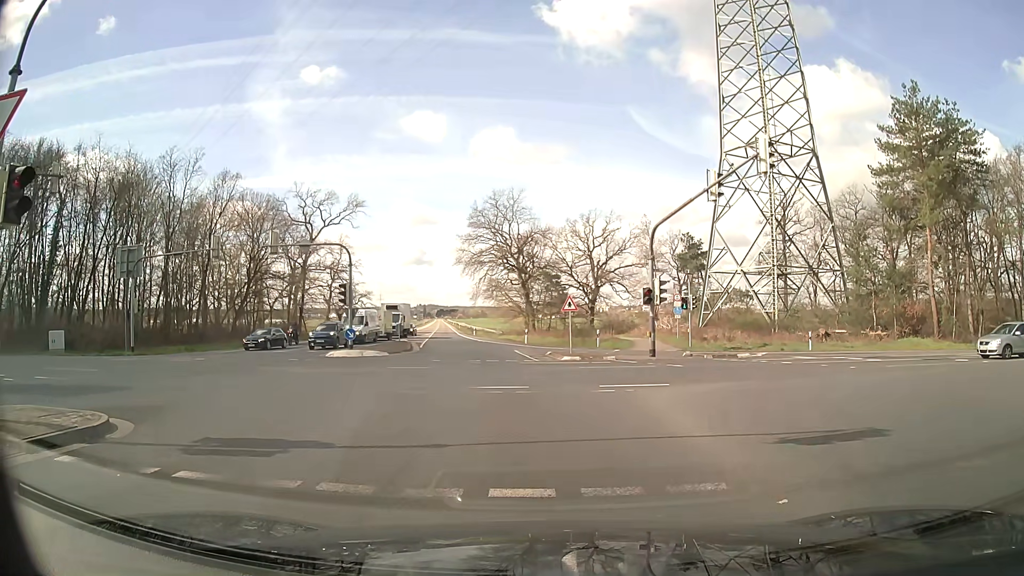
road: secondary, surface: asphalt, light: Day
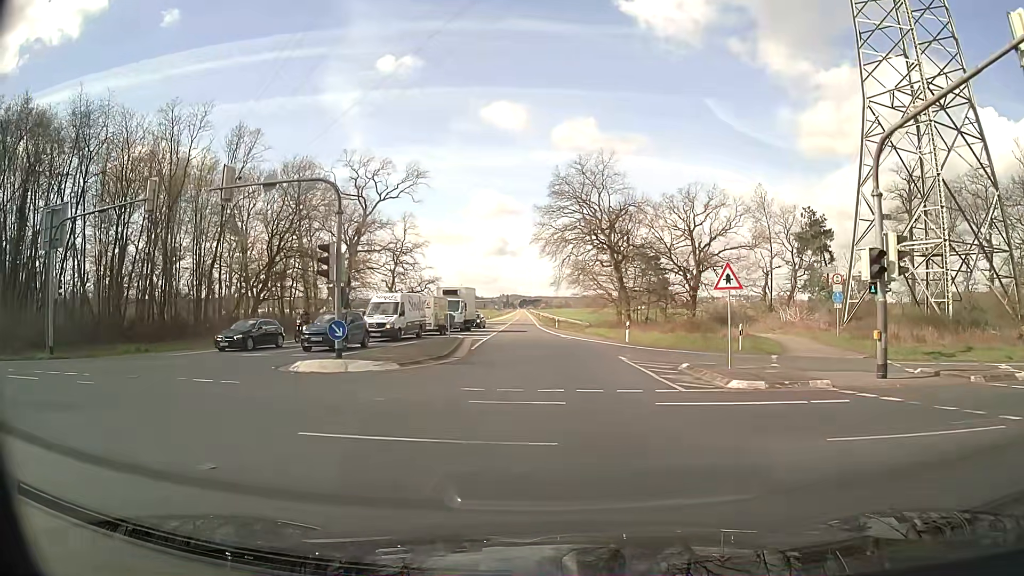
(-1.3, +15.6) m; -8°
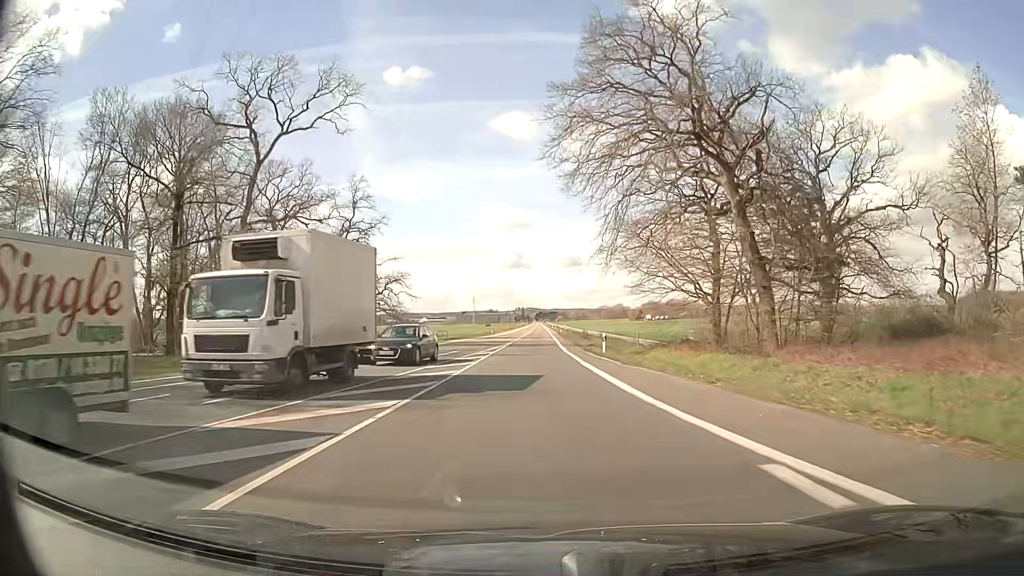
(-0.7, +40.4) m; -2°
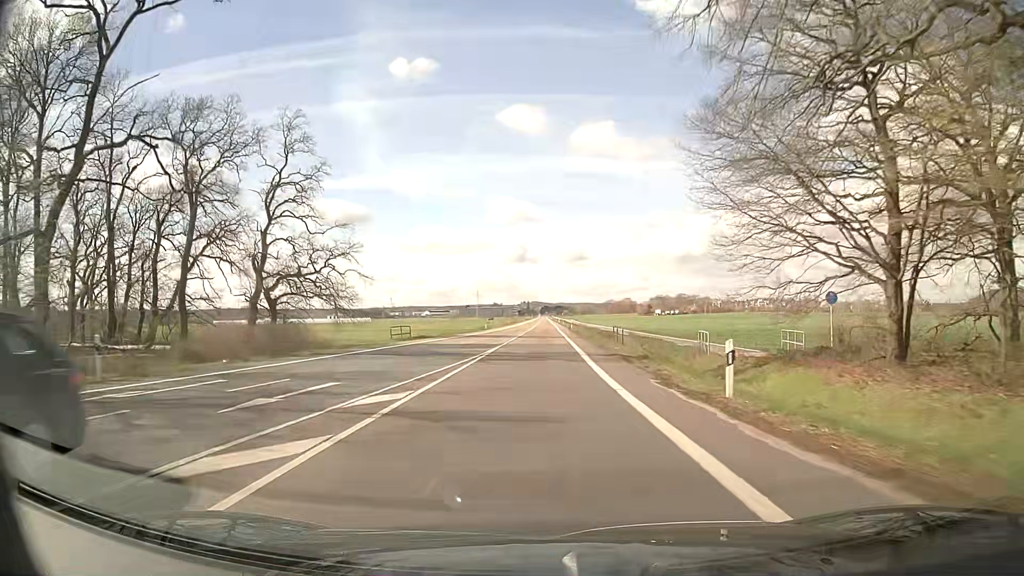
(-0.1, +22.4) m; 0°
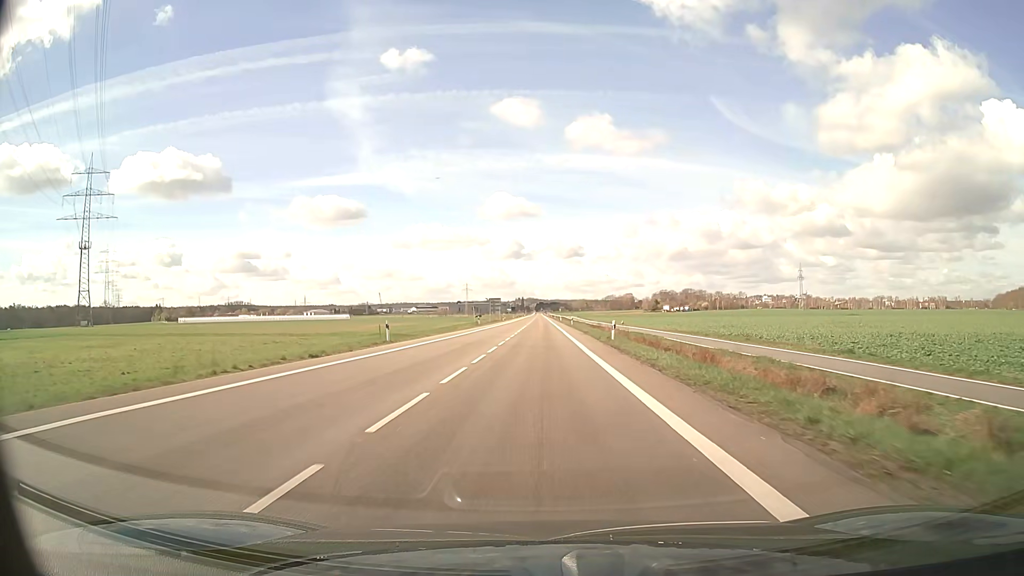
(+0.2, +56.8) m; +1°
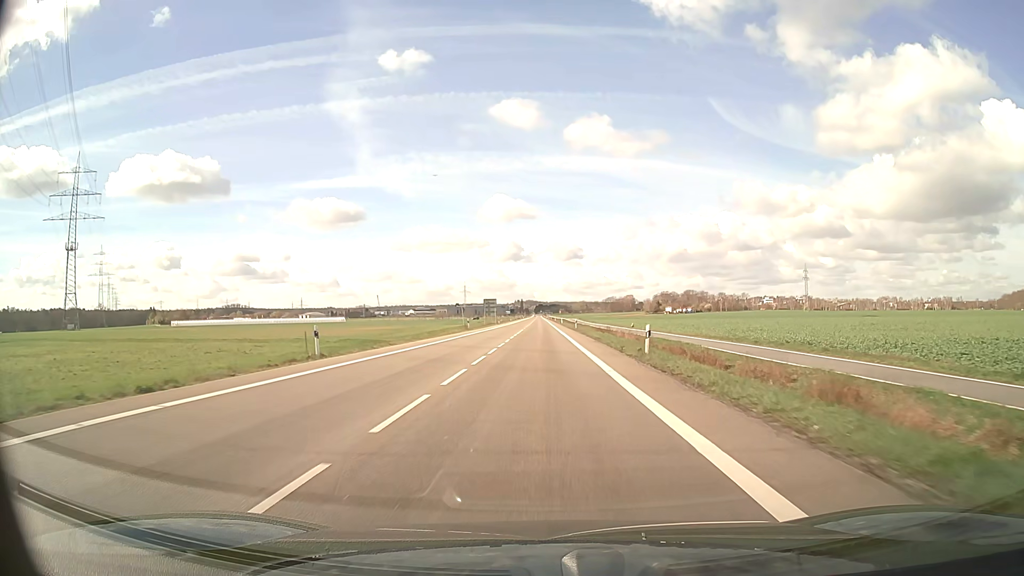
(0.0, +11.3) m; 0°
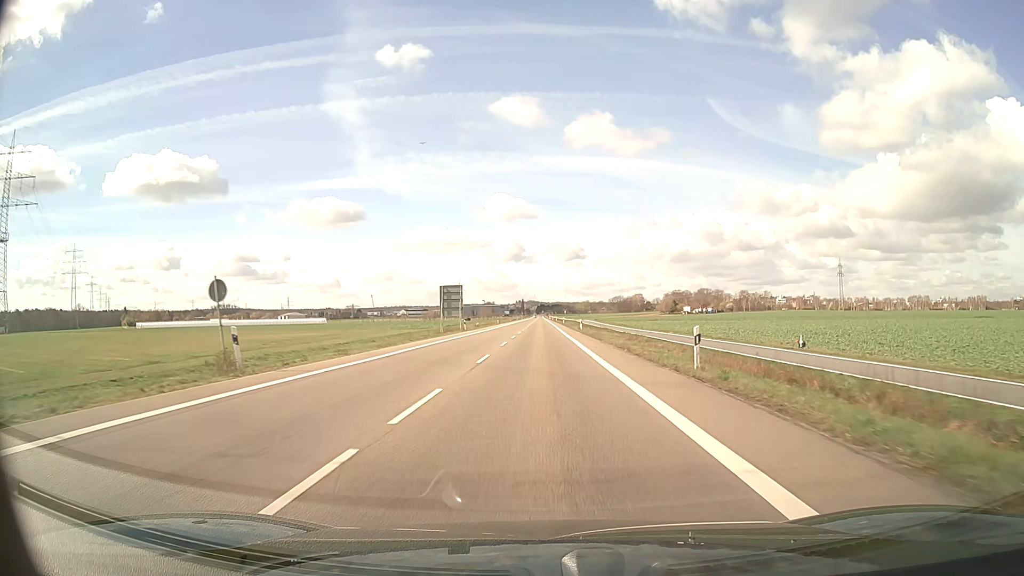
(-0.1, +56.4) m; 0°
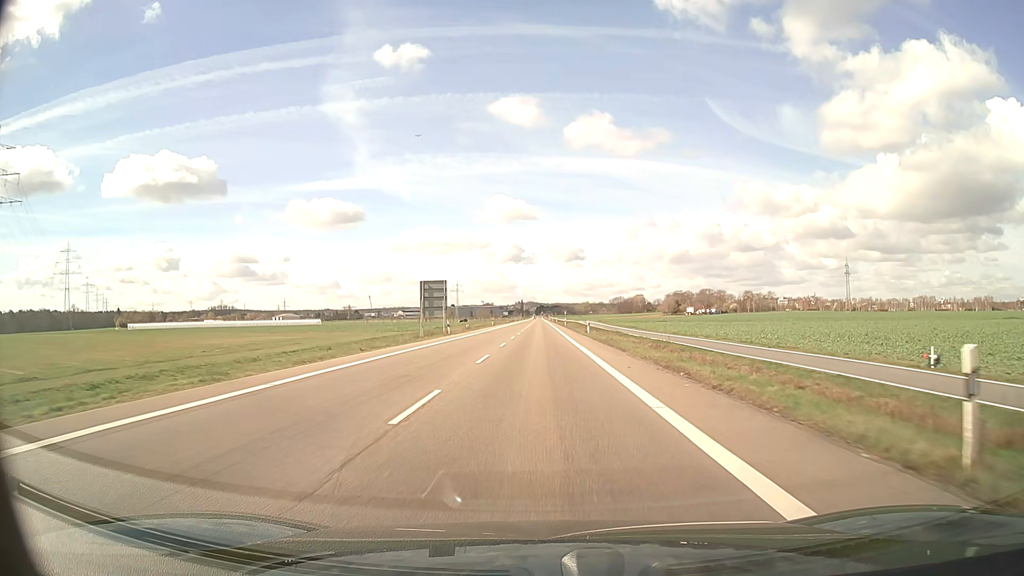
(0.0, +11.2) m; 0°
(0, +10) (0, +20) (0, +30) (0, +40) (0, +50) (0, +60) (0, +70) (0, +80) (0, +90) (0, +100) m
